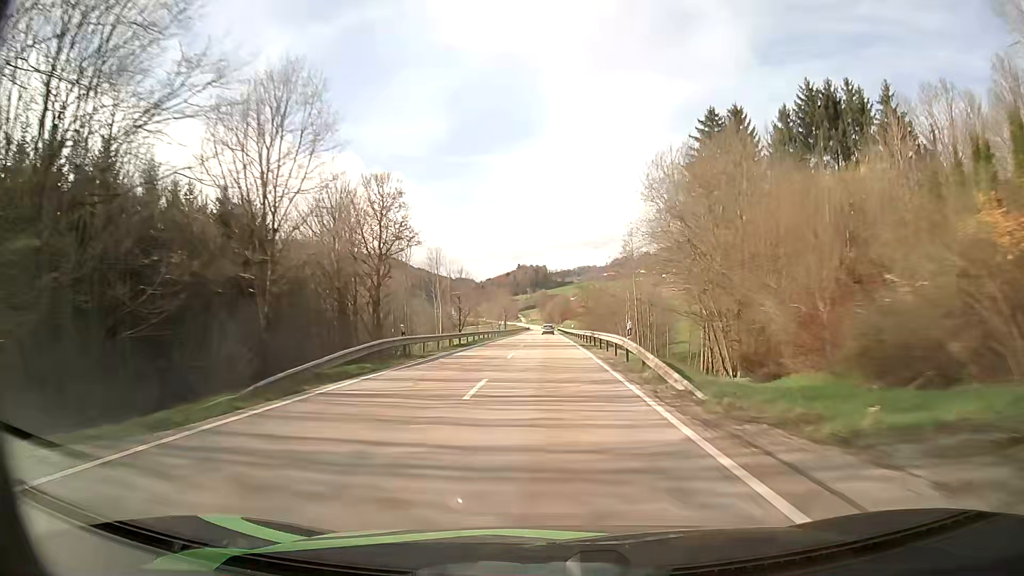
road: secondary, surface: asphalt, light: Day
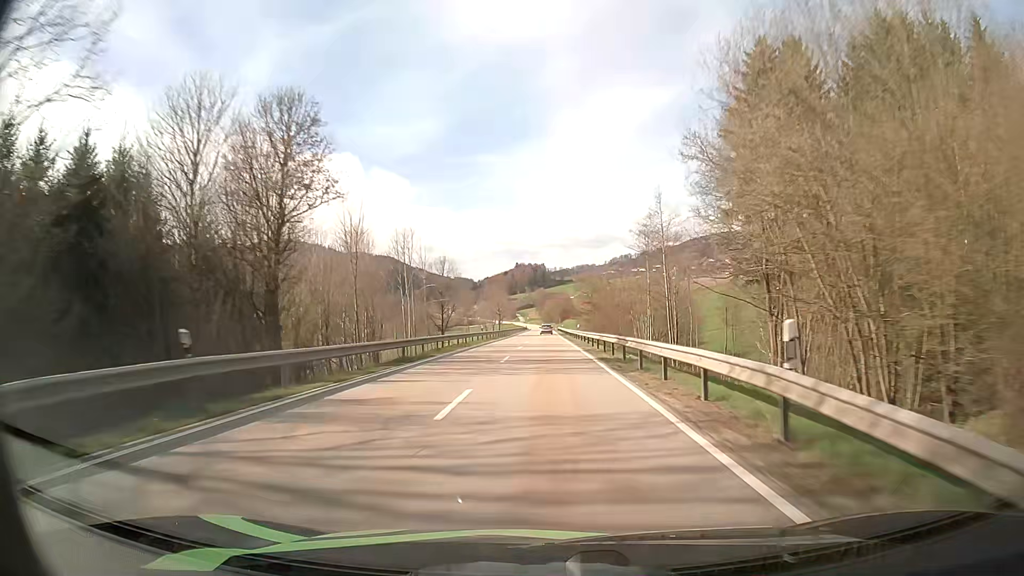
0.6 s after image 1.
(+0.1, +15.9) m; 0°
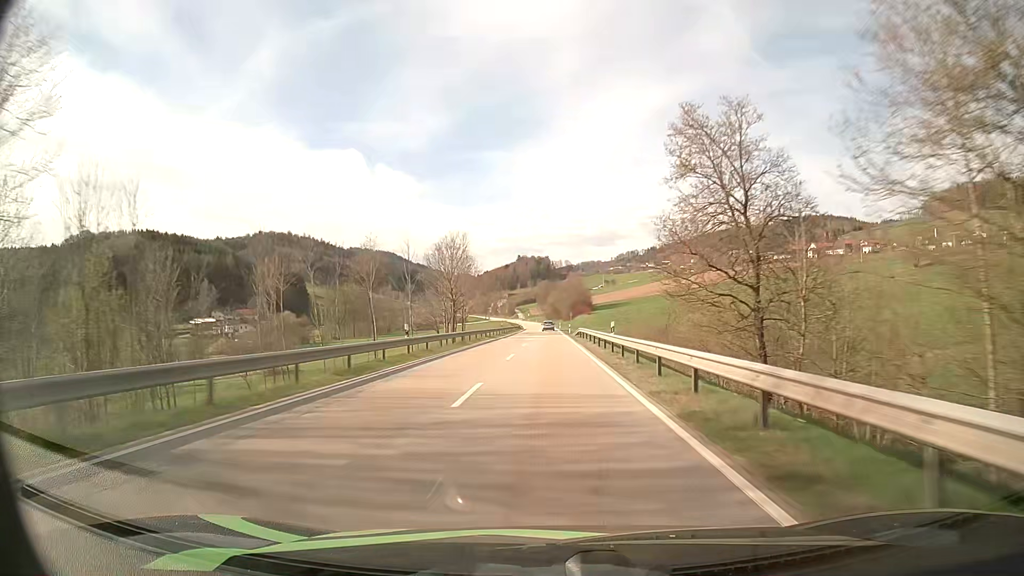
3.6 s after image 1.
(-0.3, +79.6) m; 0°
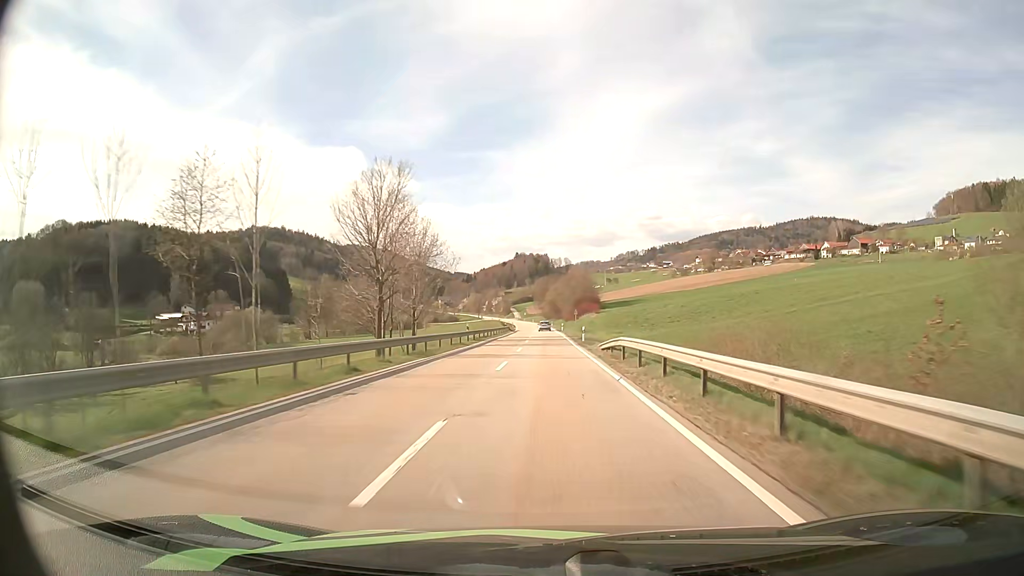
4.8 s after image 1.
(-0.1, +32.5) m; 0°
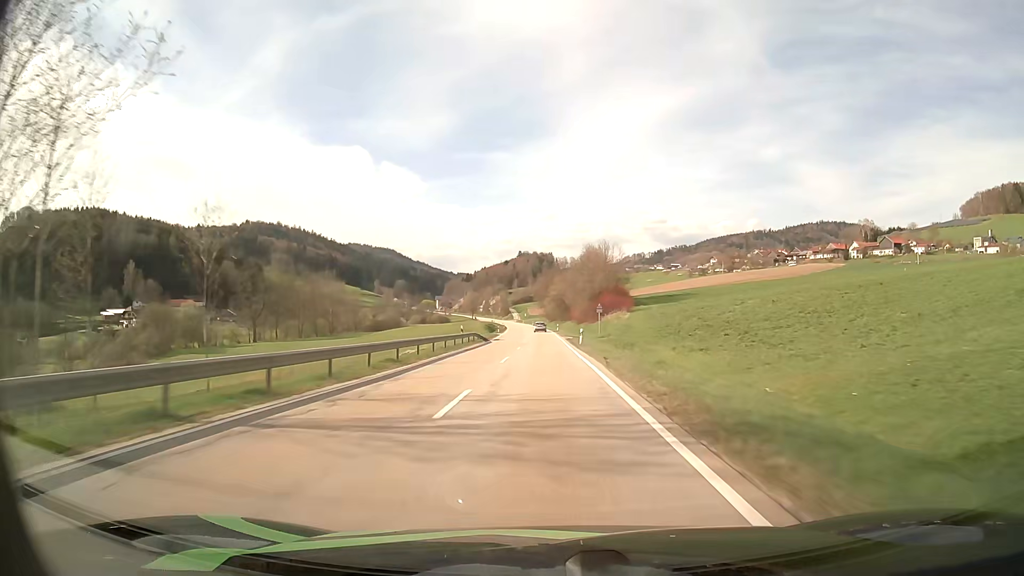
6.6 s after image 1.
(+0.2, +49.3) m; 0°
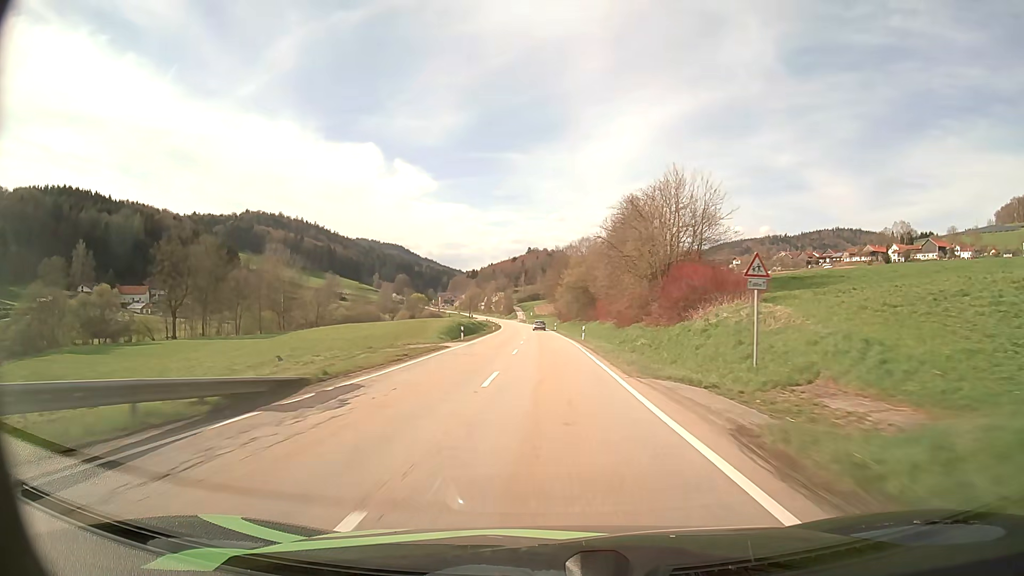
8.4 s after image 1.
(-0.6, +49.3) m; -1°
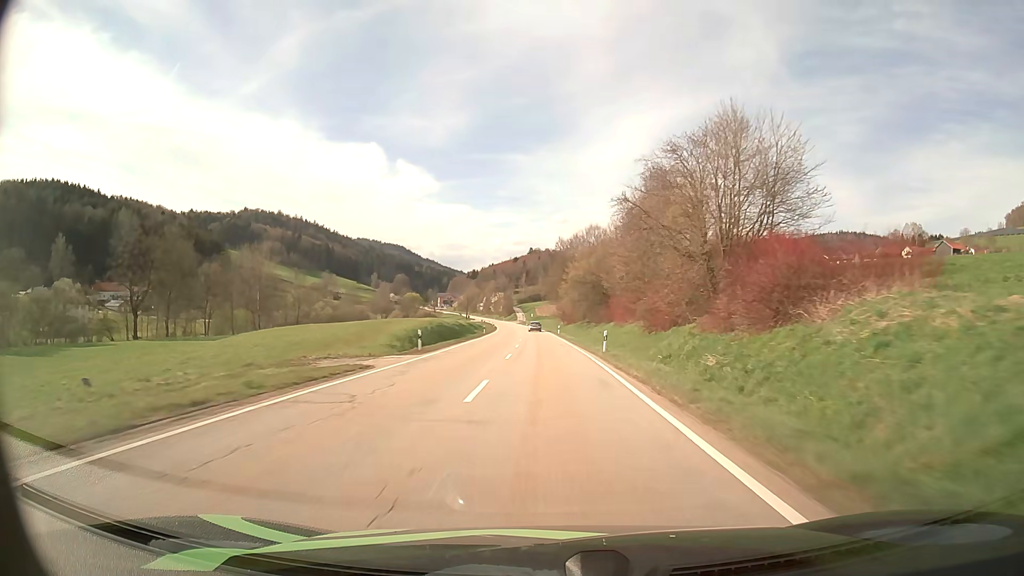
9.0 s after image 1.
(0.0, +16.4) m; 0°
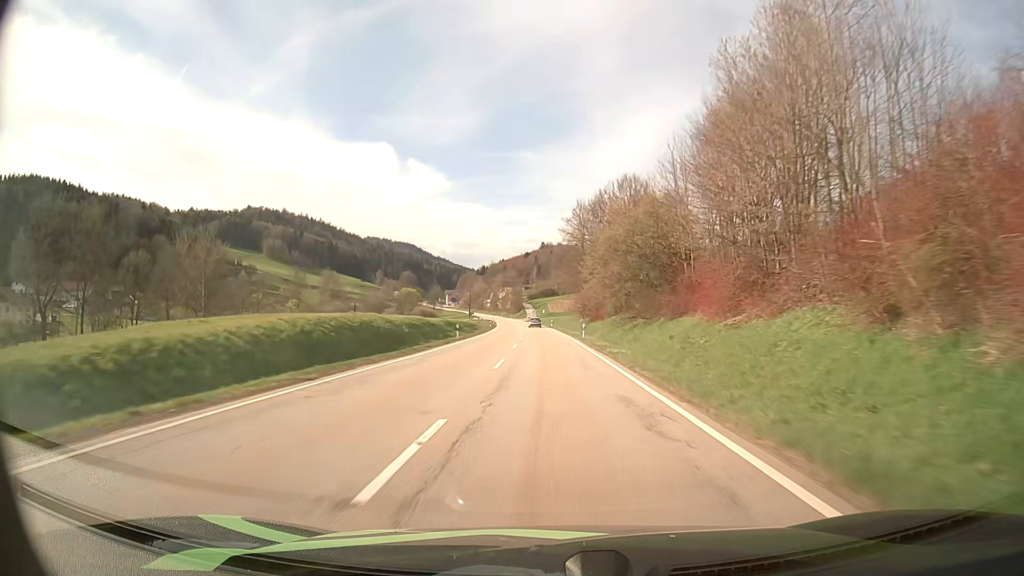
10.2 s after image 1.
(-0.2, +32.9) m; -1°
(0, +10) (0, +20) (0, +30) (-1, +40) (-1, +50) (-1, +60) (-1, +70) (-2, +80) (-2, +90) (-3, +100) m
